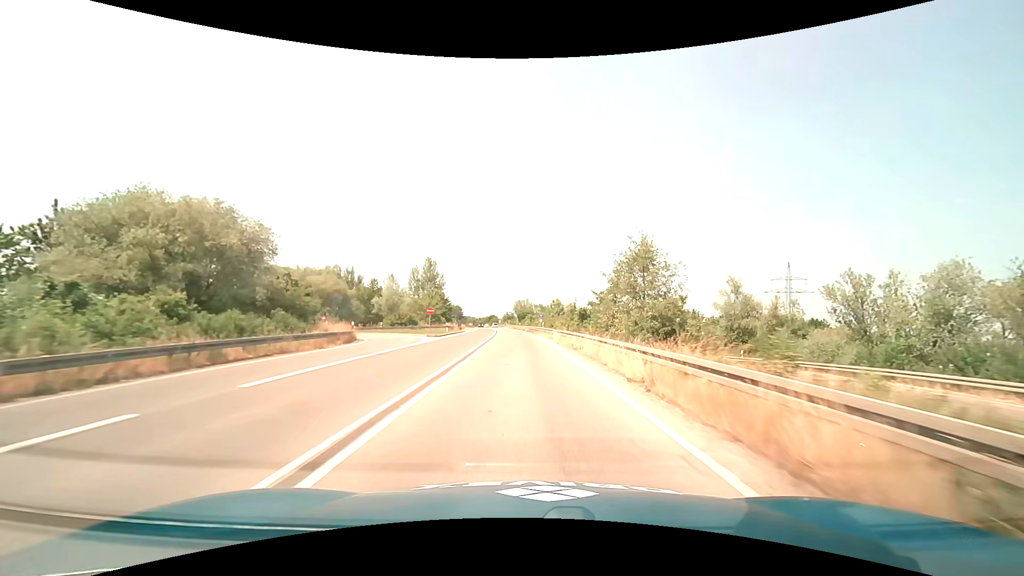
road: trunk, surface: asphalt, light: Day
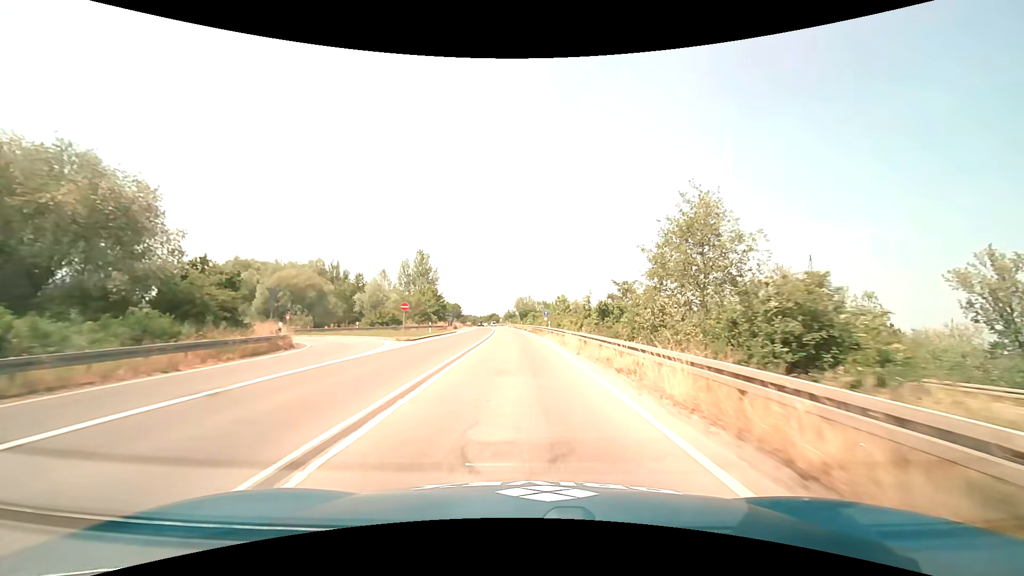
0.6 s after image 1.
(0.0, +10.6) m; 0°
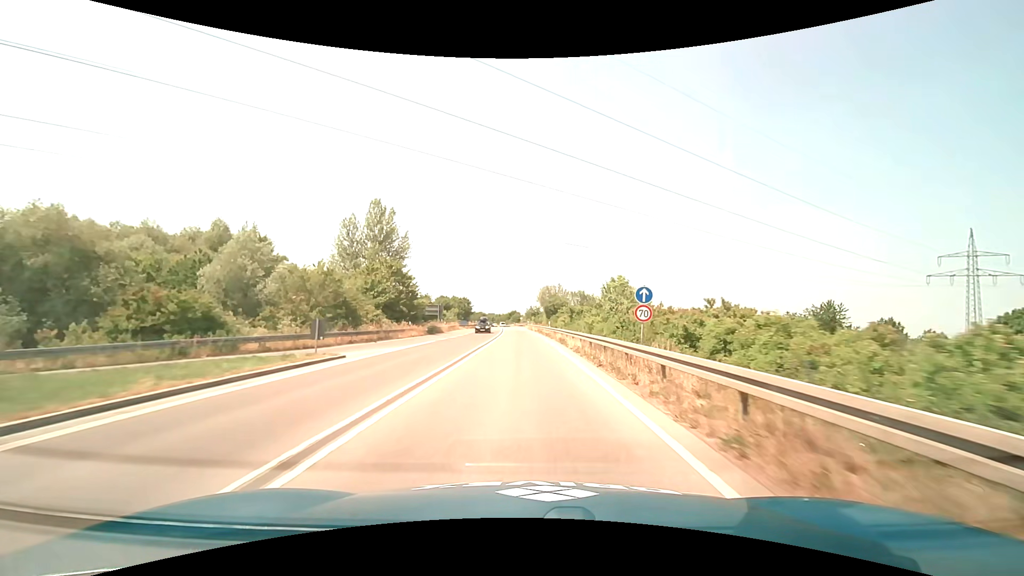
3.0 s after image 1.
(-0.9, +42.5) m; -3°
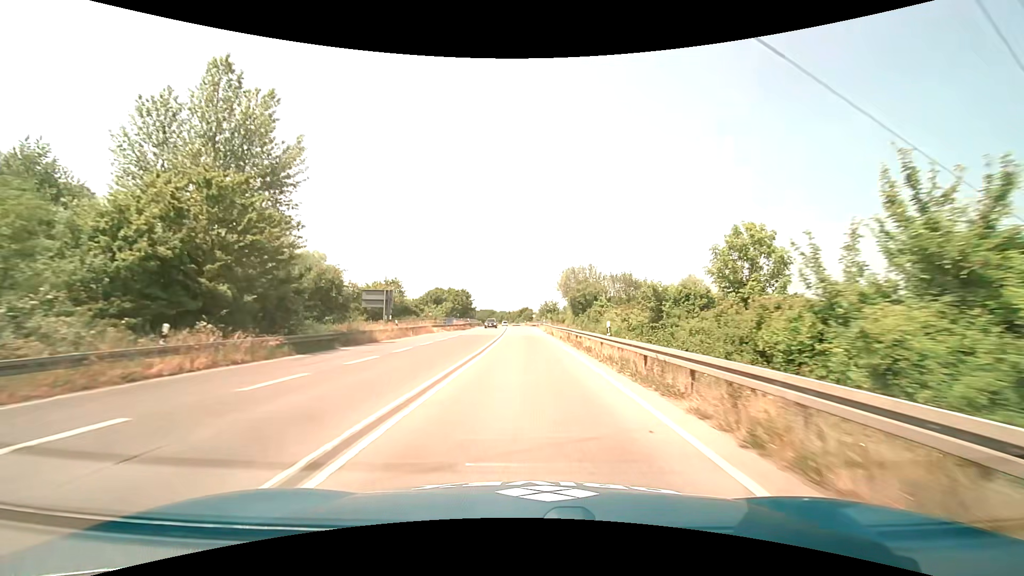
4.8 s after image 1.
(-0.4, +32.4) m; -1°
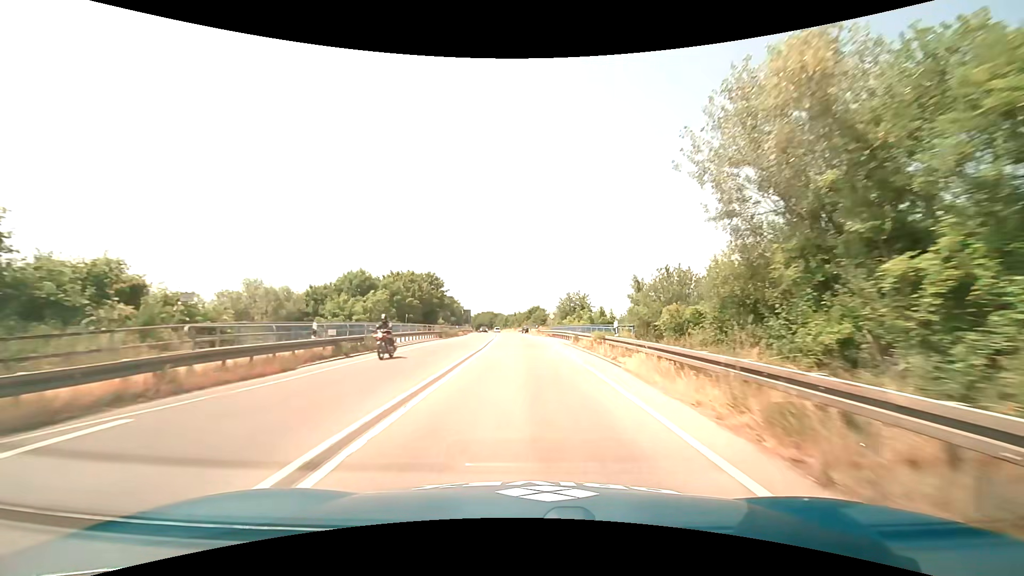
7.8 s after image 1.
(-0.6, +53.8) m; -1°
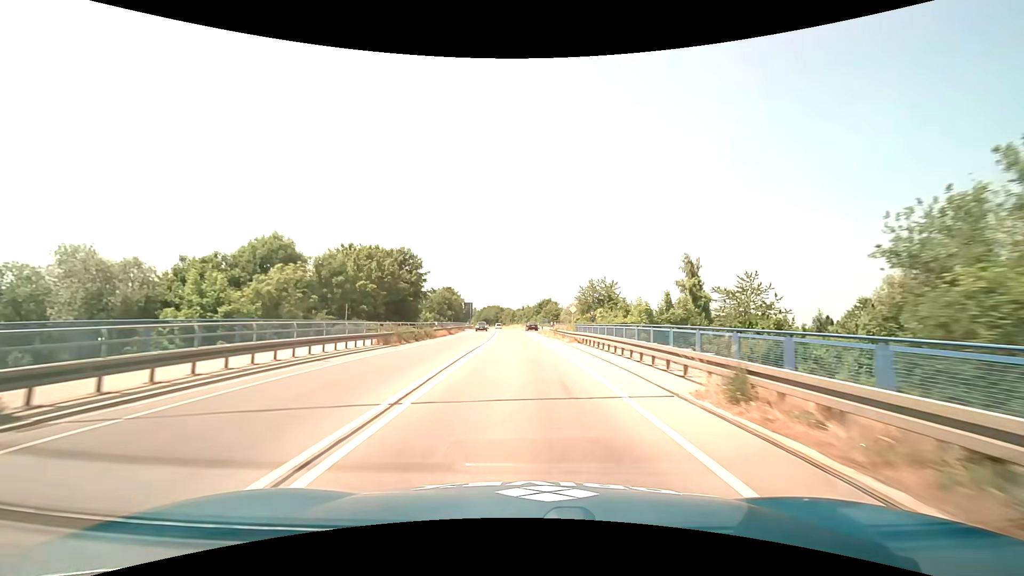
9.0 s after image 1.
(-0.2, +21.1) m; -1°
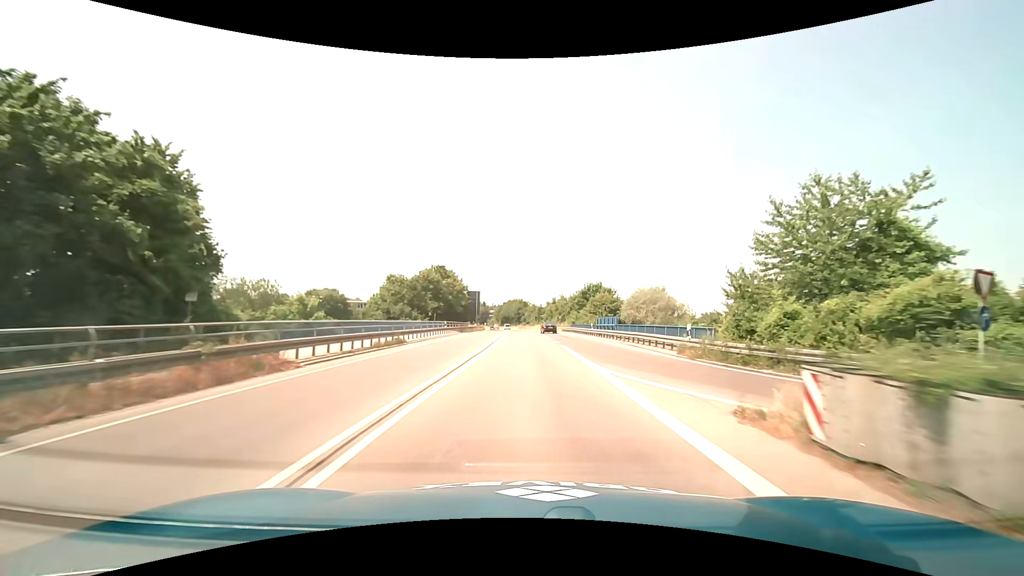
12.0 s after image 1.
(-1.5, +50.5) m; -3°
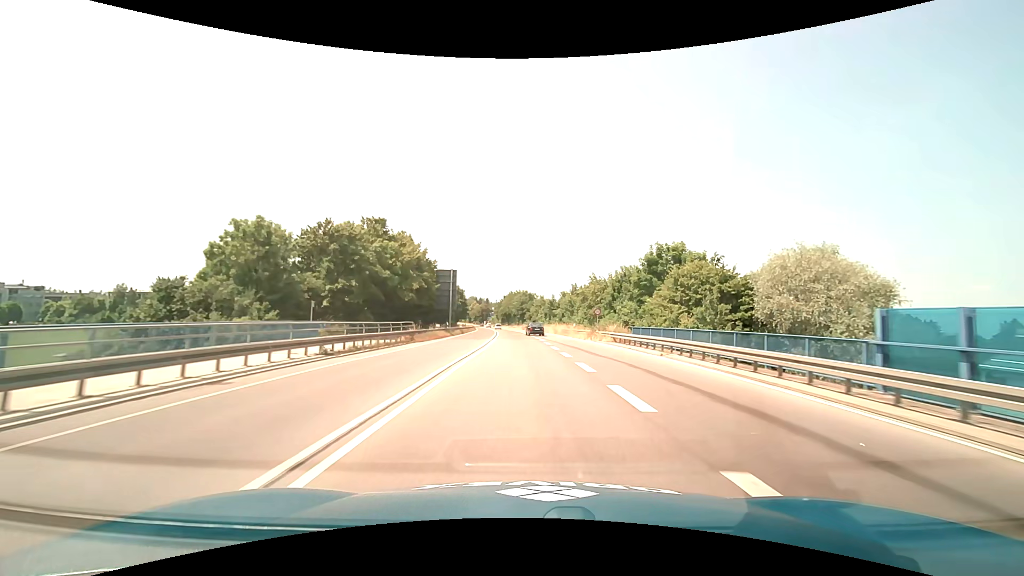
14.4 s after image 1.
(-0.2, +41.4) m; -1°
(0, +10) (0, +20) (0, +30) (-1, +40) (-1, +50) (-2, +60) (-2, +70) (-3, +80) (-3, +90) (-4, +100) m
